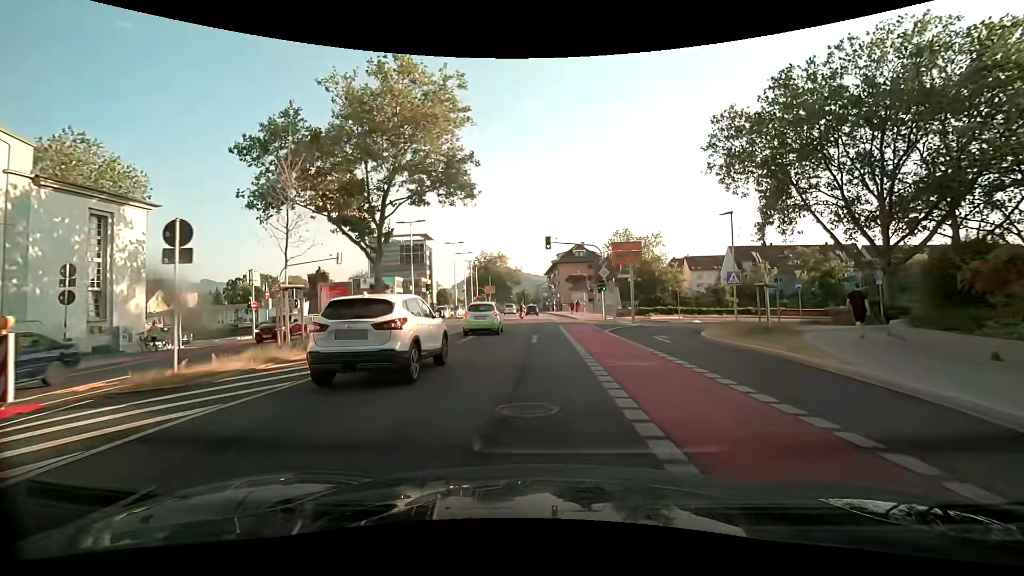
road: secondary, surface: asphalt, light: Day
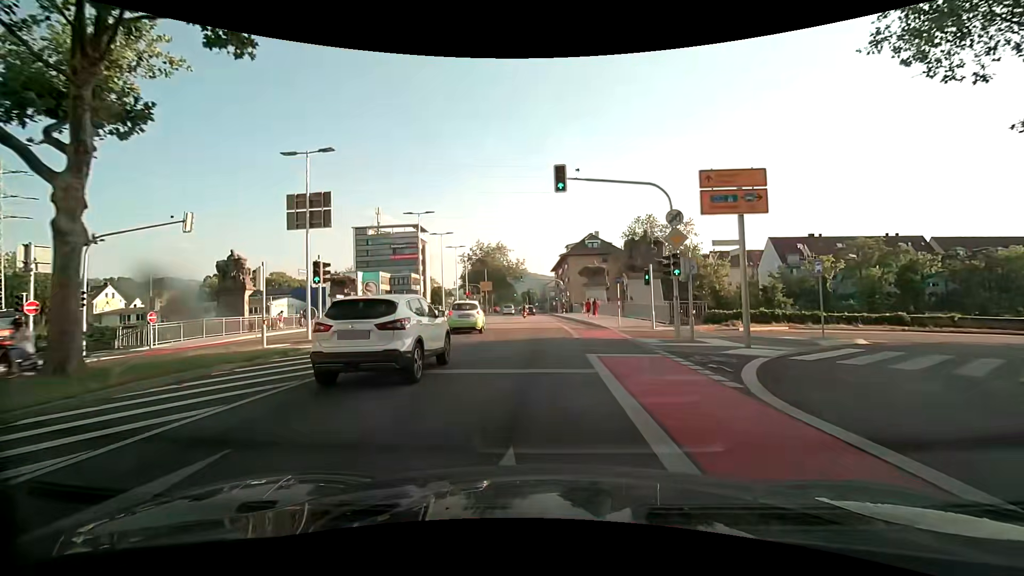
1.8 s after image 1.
(-0.2, +18.1) m; -1°
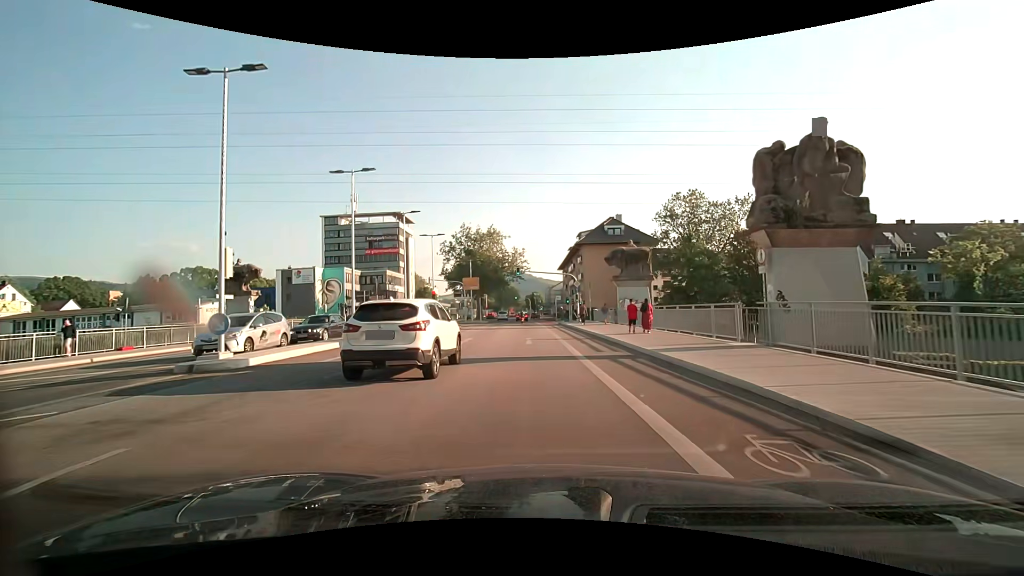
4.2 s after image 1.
(0.0, +24.0) m; -1°
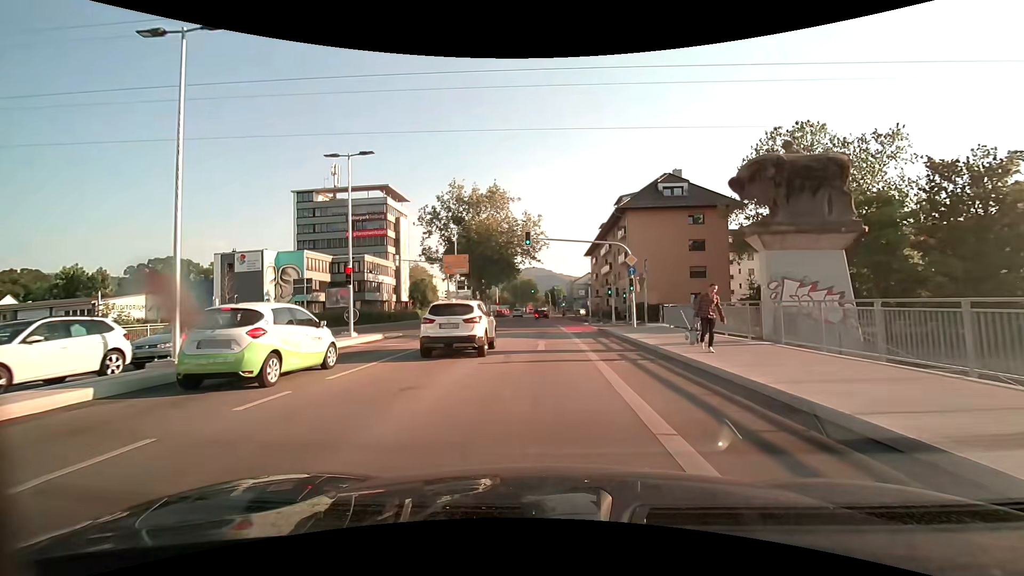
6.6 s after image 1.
(-0.4, +23.8) m; -2°
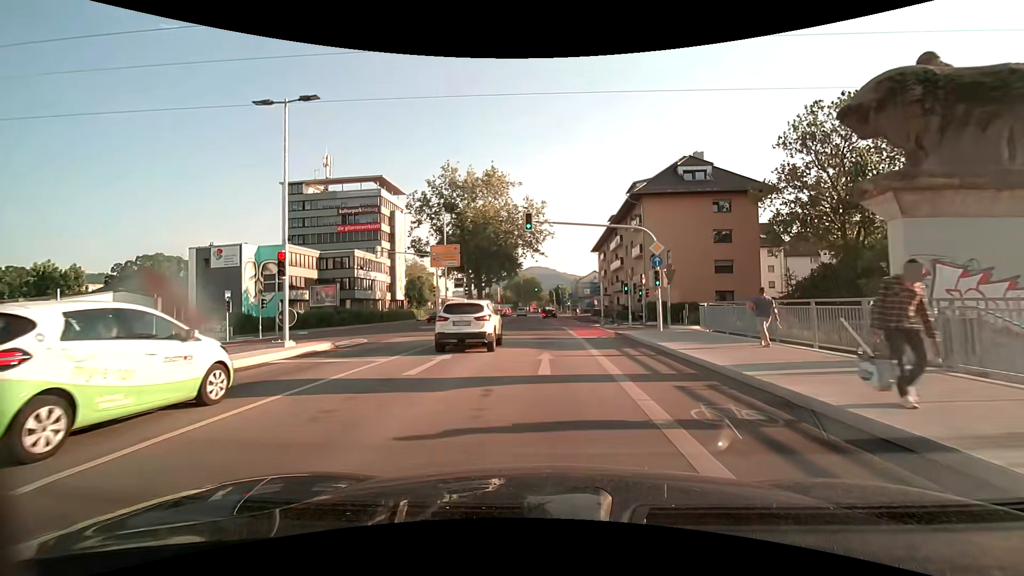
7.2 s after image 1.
(0.0, +6.1) m; 0°
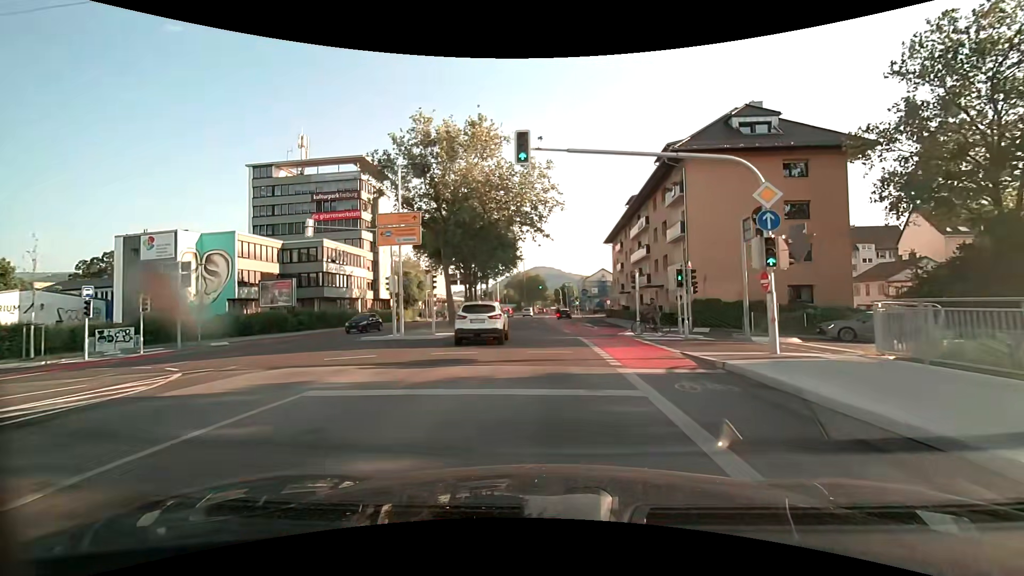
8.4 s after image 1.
(-0.1, +12.3) m; -1°
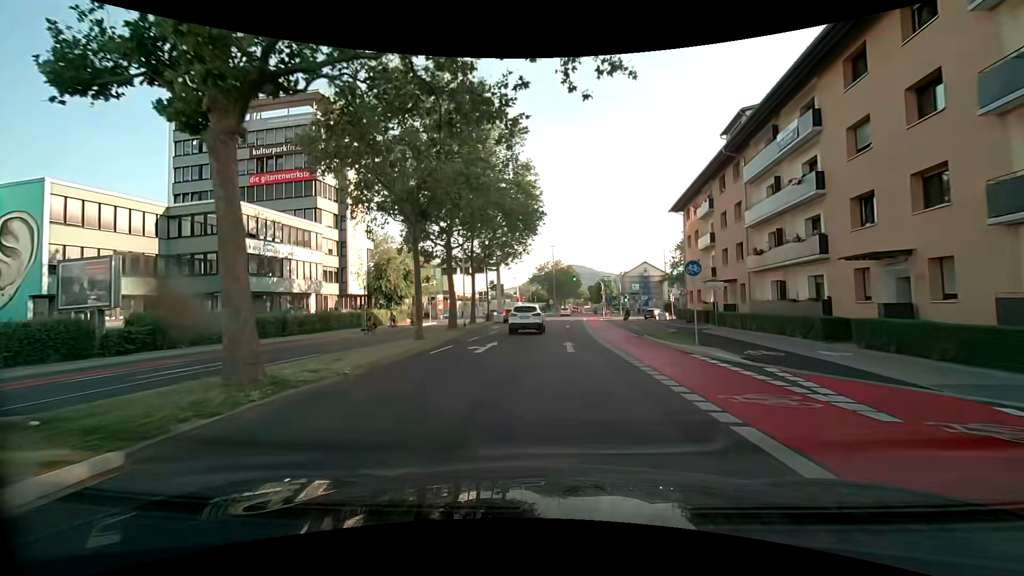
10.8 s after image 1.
(-0.5, +24.9) m; -4°
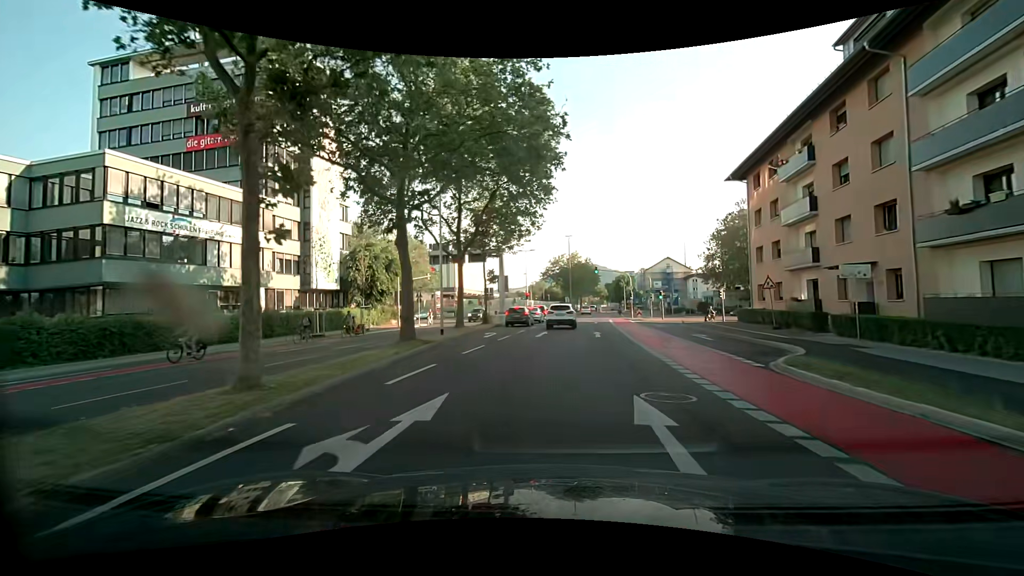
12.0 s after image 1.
(-0.2, +12.7) m; -2°
(0, +10) (0, +20) (+1, +30) (+2, +40) (+3, +50) (+4, +60) (+6, +70) (+7, +80) (+8, +90) (+9, +100) m
